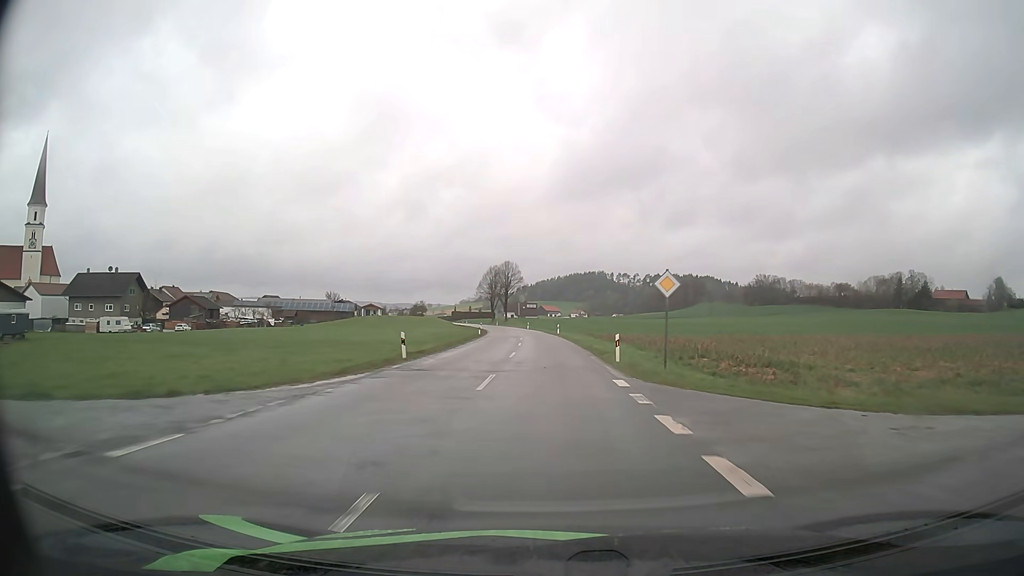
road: secondary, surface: asphalt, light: Day
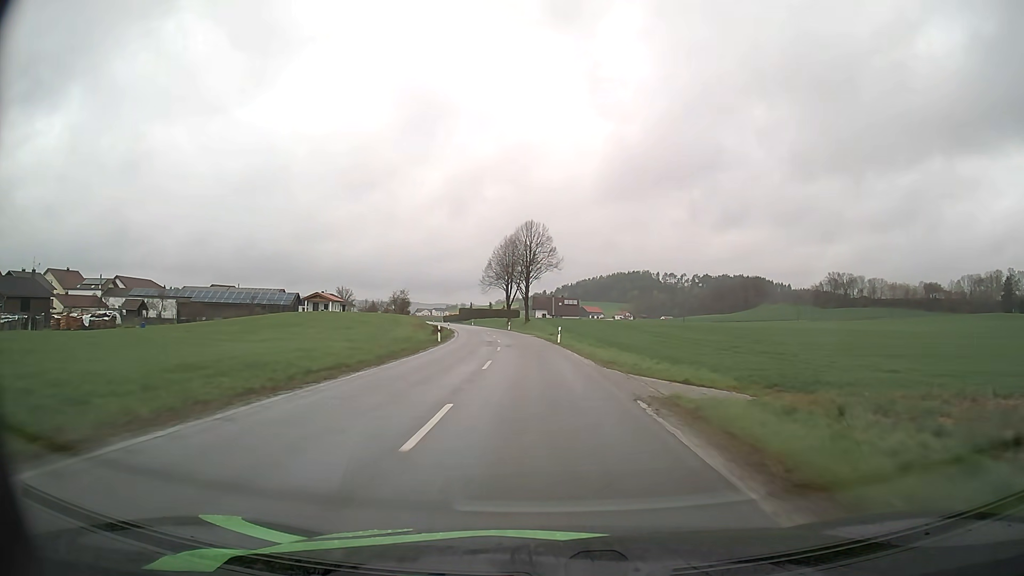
(-1.3, +66.5) m; -3°
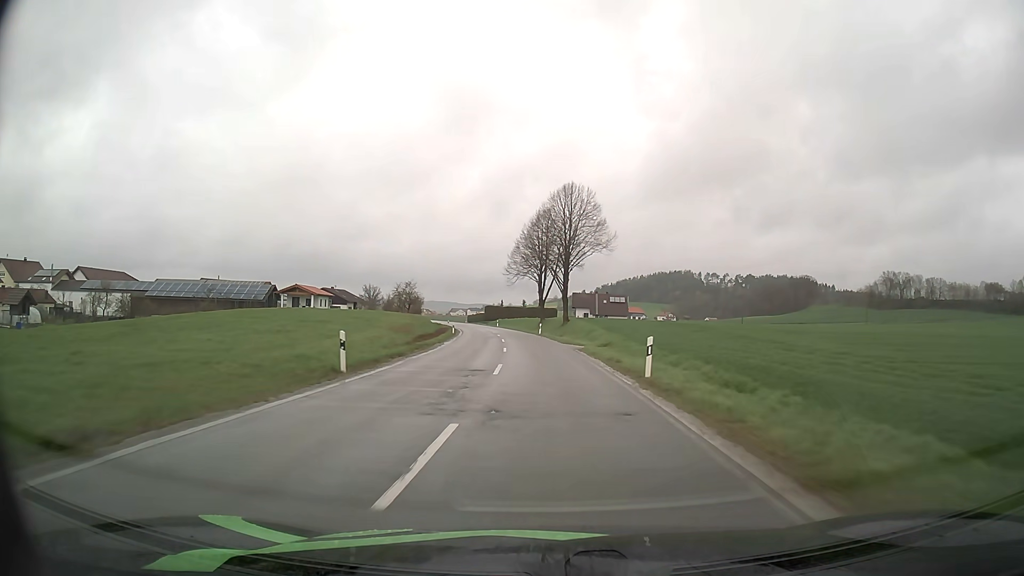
(-0.8, +26.3) m; -3°
(0, +10) (0, +20) (-1, +30) (-1, +40) (-2, +50) (-3, +60) (-4, +70) (-6, +80) (-7, +90) (-9, +99) m
